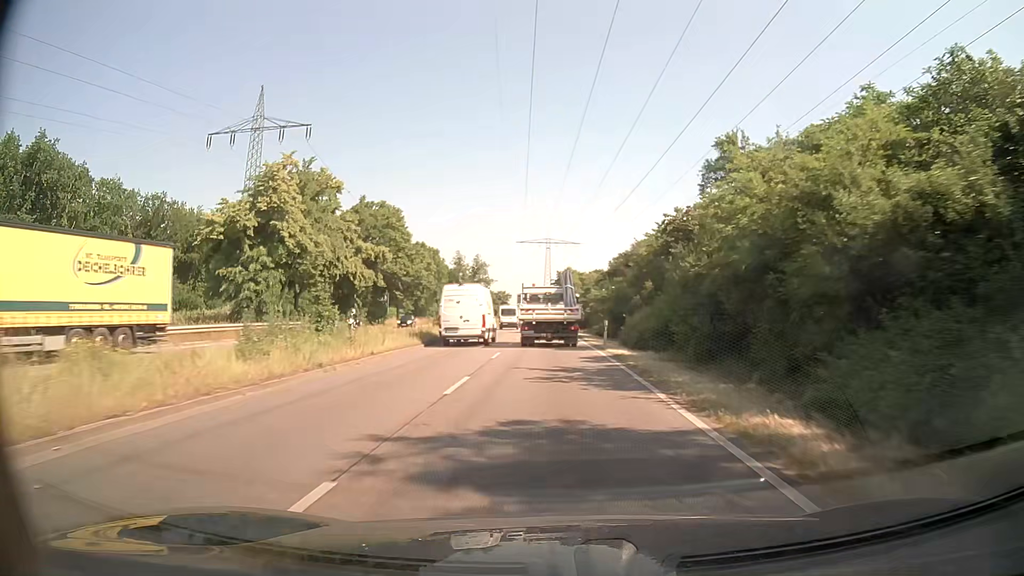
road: primary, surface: asphalt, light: Day
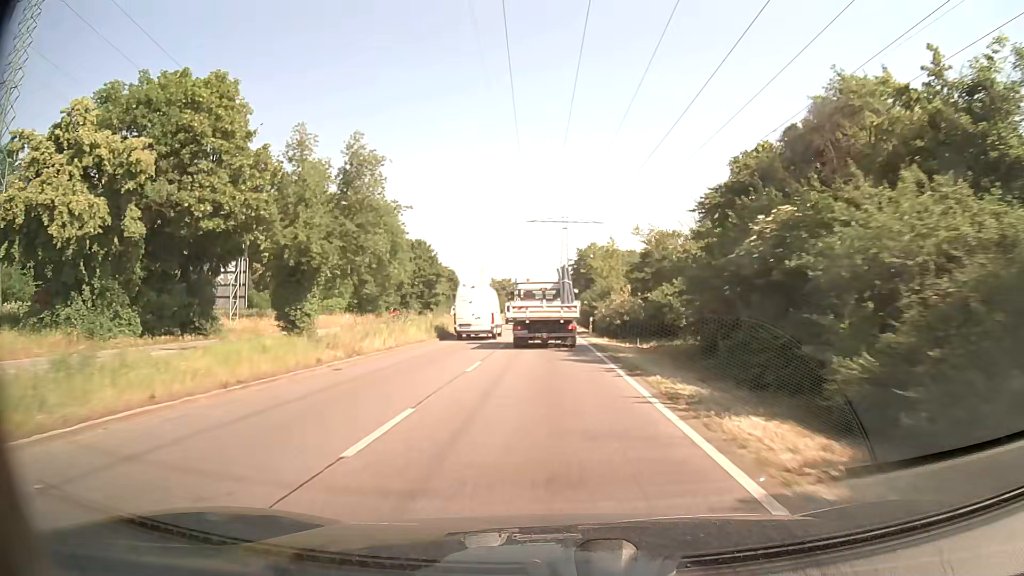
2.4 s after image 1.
(-0.5, +41.6) m; -2°
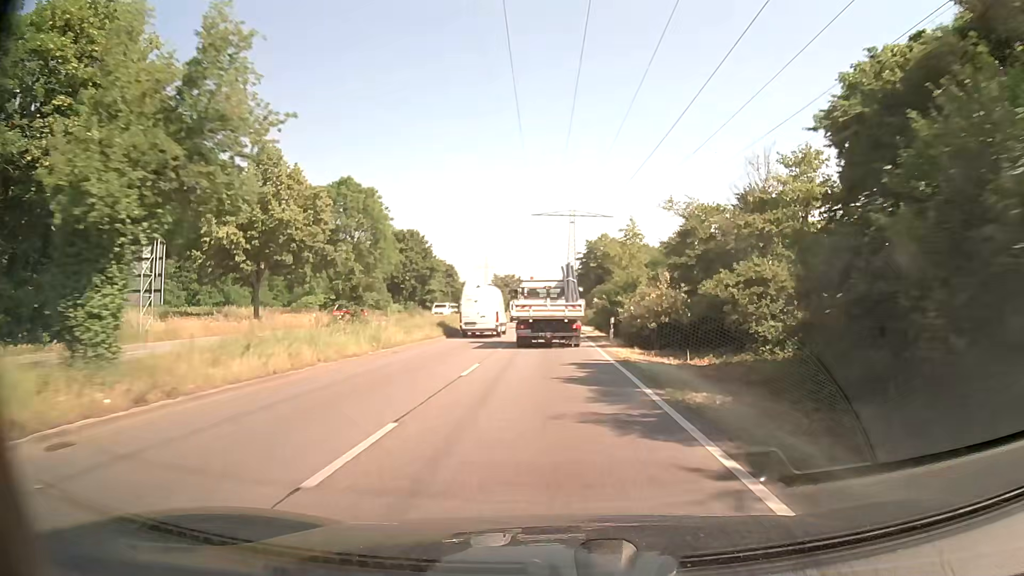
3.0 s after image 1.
(-0.1, +10.4) m; 0°
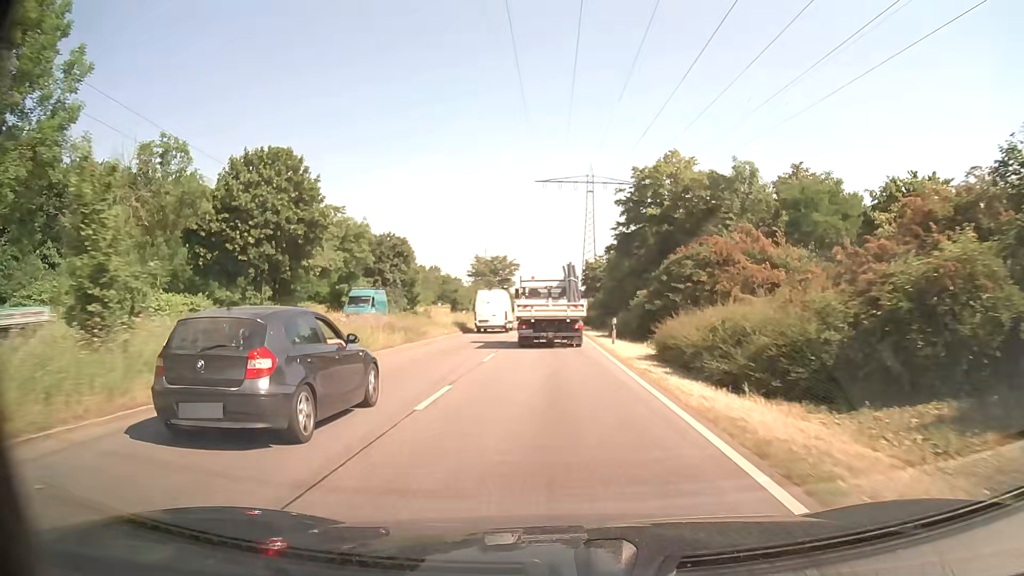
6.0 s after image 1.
(-0.6, +50.8) m; -1°
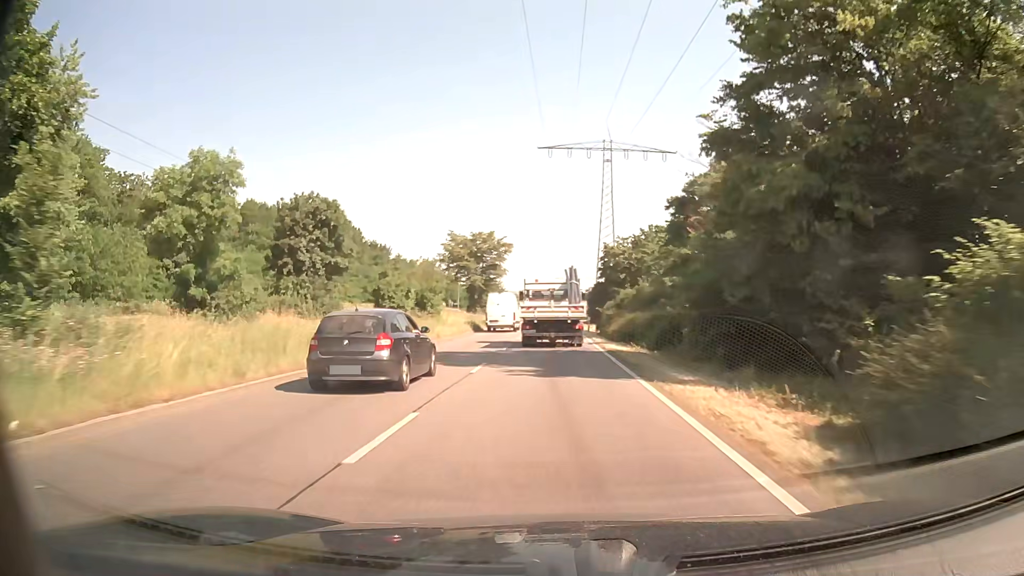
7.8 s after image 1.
(-0.3, +30.4) m; -1°
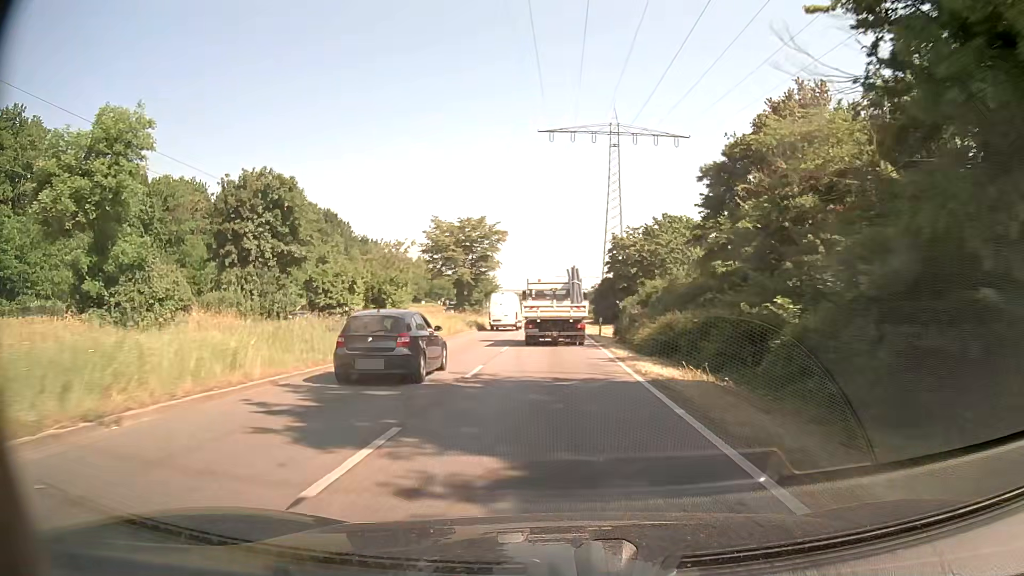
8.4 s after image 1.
(0.0, +10.1) m; 0°
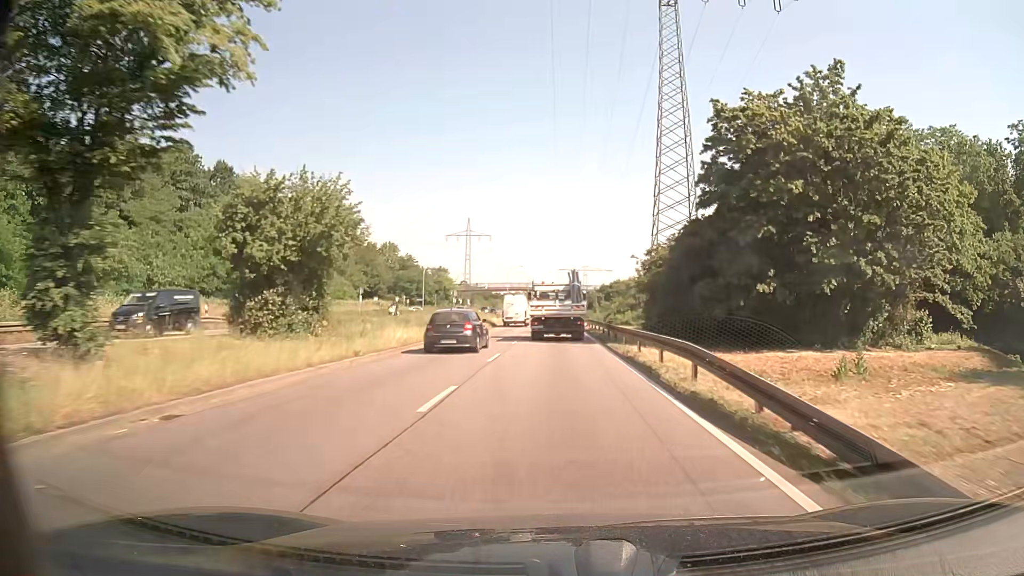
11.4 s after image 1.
(-0.2, +50.3) m; 0°
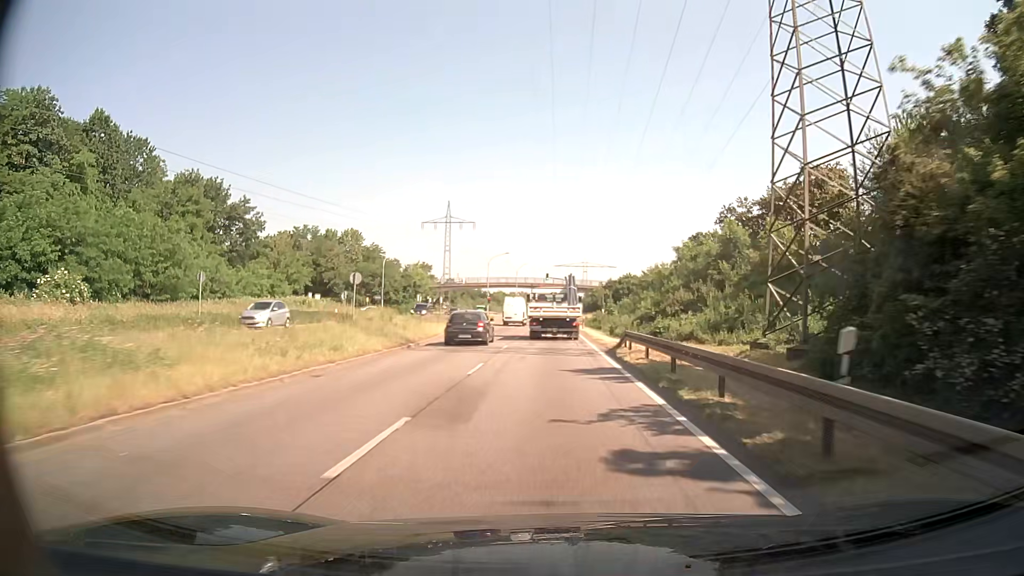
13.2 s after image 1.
(0.0, +30.5) m; 0°
(0, +10) (0, +20) (0, +30) (0, +40) (0, +50) (0, +60) (0, +70) (0, +80) (0, +90) (0, +100) m
